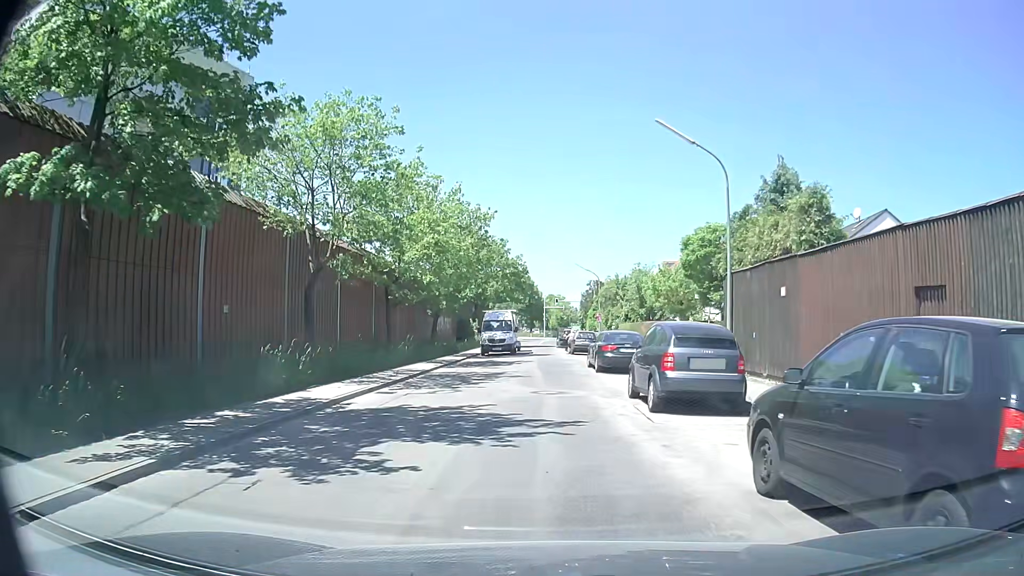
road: residential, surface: asphalt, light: Day
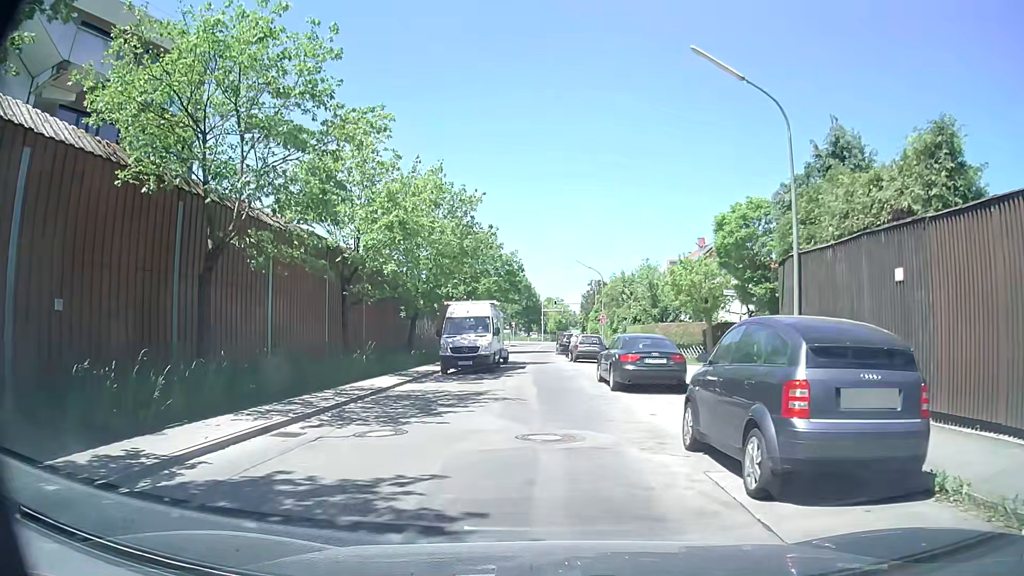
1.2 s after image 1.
(0.0, +5.8) m; 0°
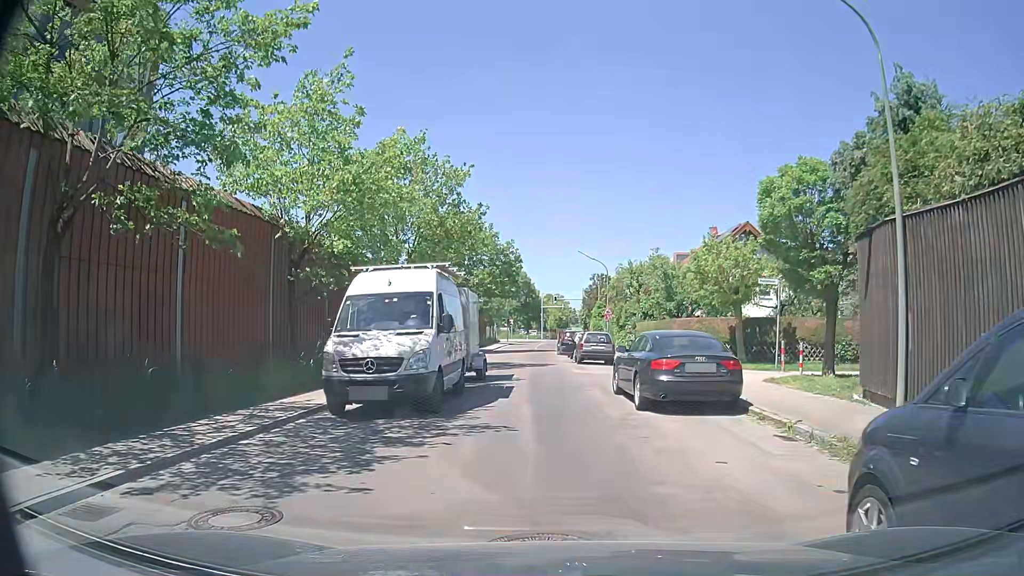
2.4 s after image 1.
(0.0, +4.7) m; -1°
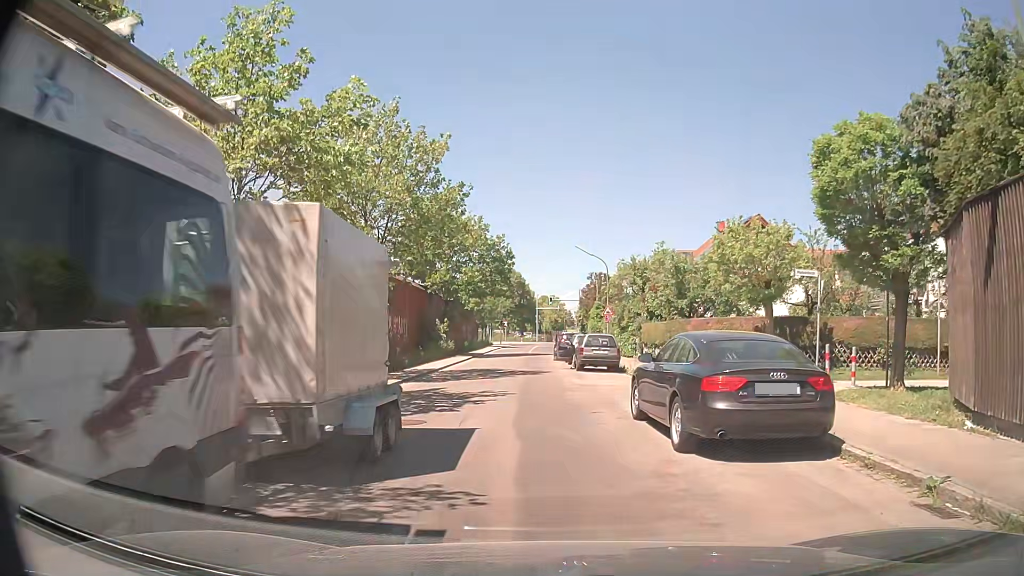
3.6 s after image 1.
(+0.1, +4.0) m; 0°
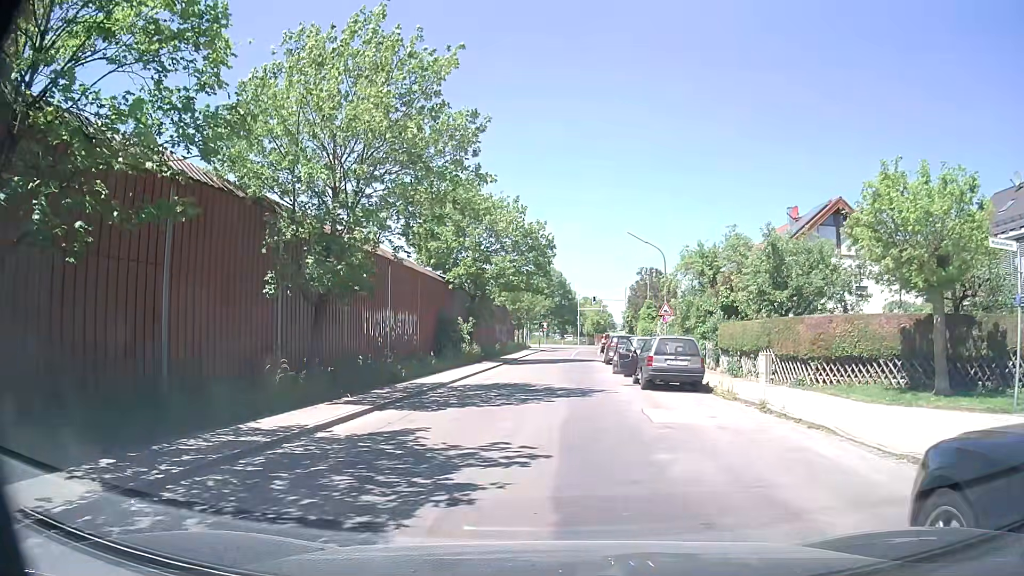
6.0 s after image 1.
(-0.1, +7.8) m; -2°
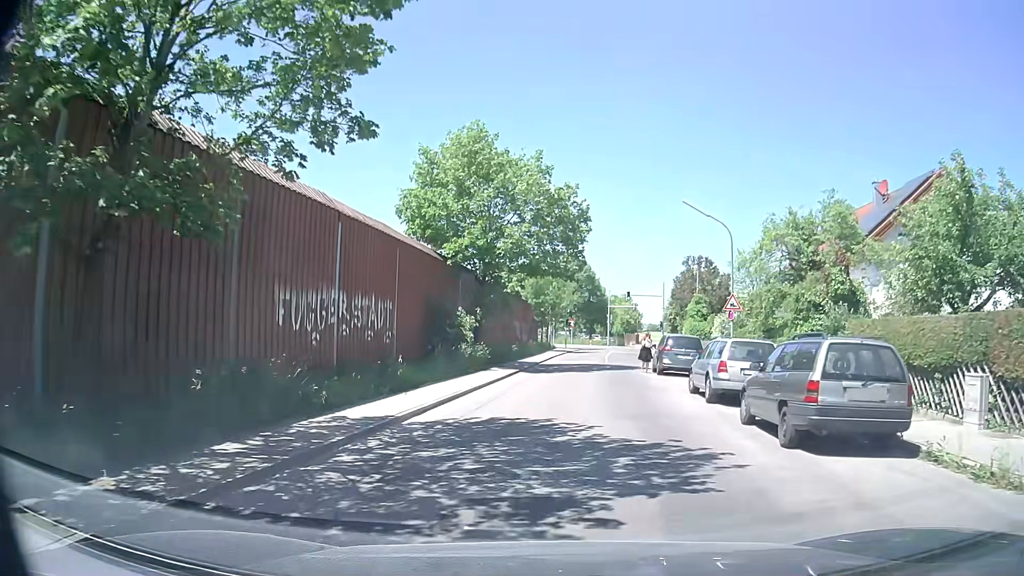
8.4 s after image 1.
(-0.3, +9.7) m; -4°
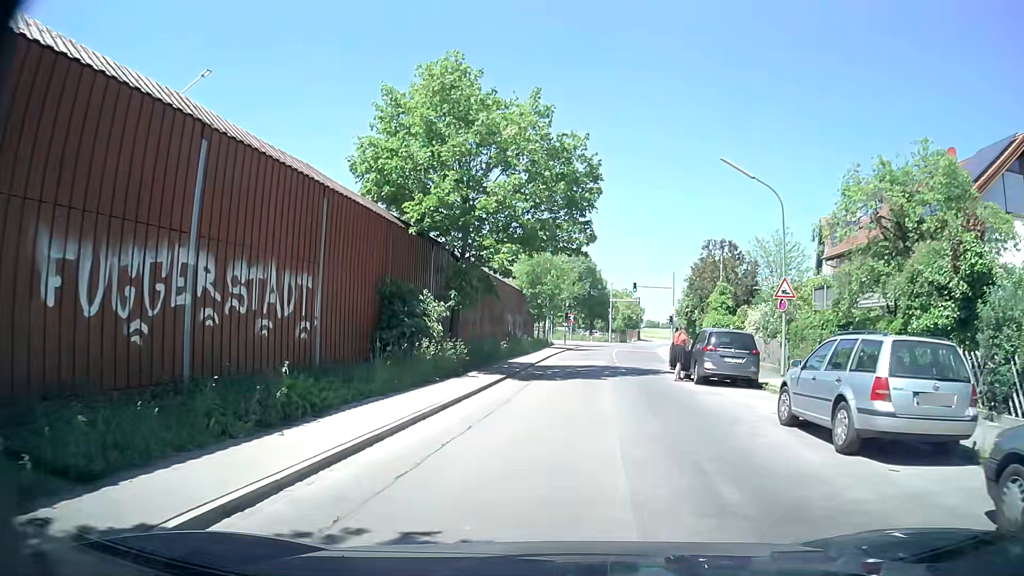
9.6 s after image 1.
(+0.1, +7.3) m; +2°
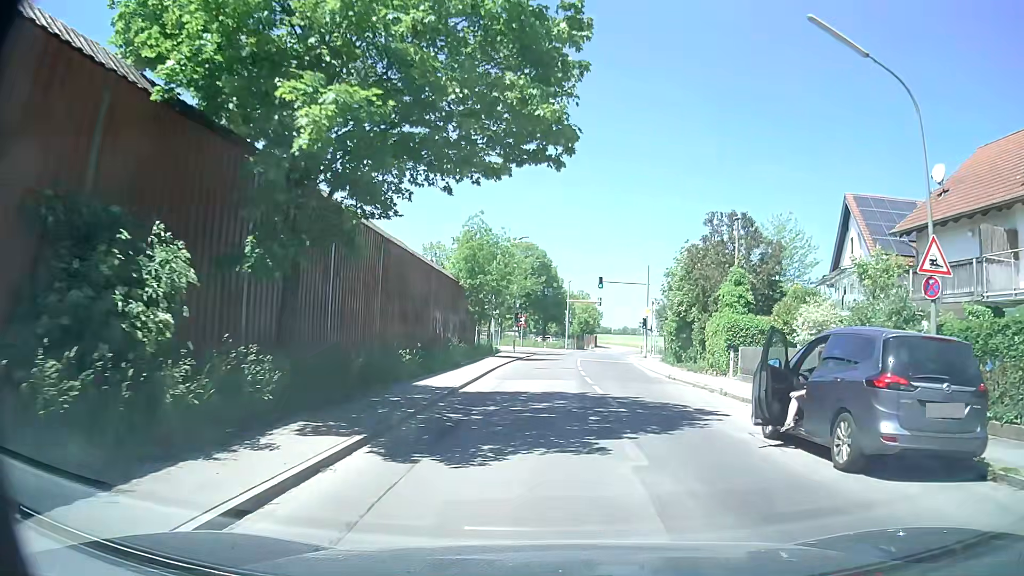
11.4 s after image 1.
(+0.1, +12.4) m; +3°
(+1, +10) (+2, +20) (+3, +30) (+3, +40) (+4, +50) (+4, +60) (0, +69) (-9, +72) (-19, +75) (-29, +78) m
